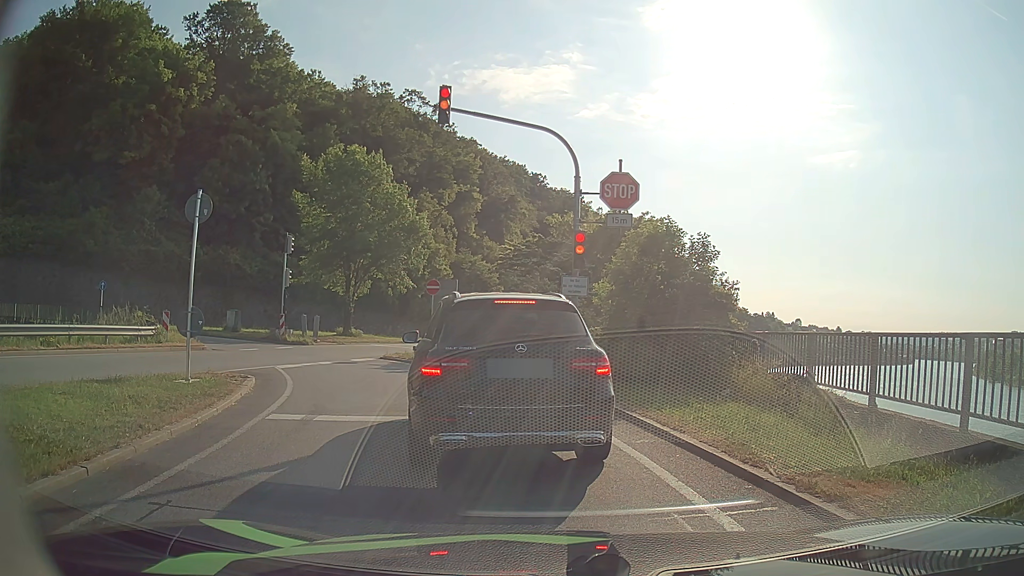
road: primary_link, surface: asphalt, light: Day
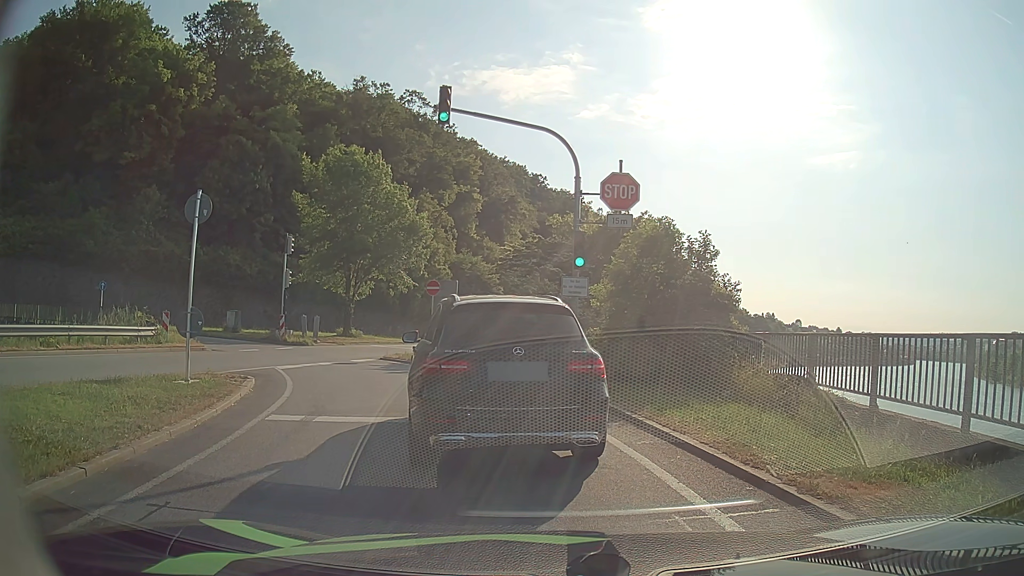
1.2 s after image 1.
(0.0, 0.0) m; 0°
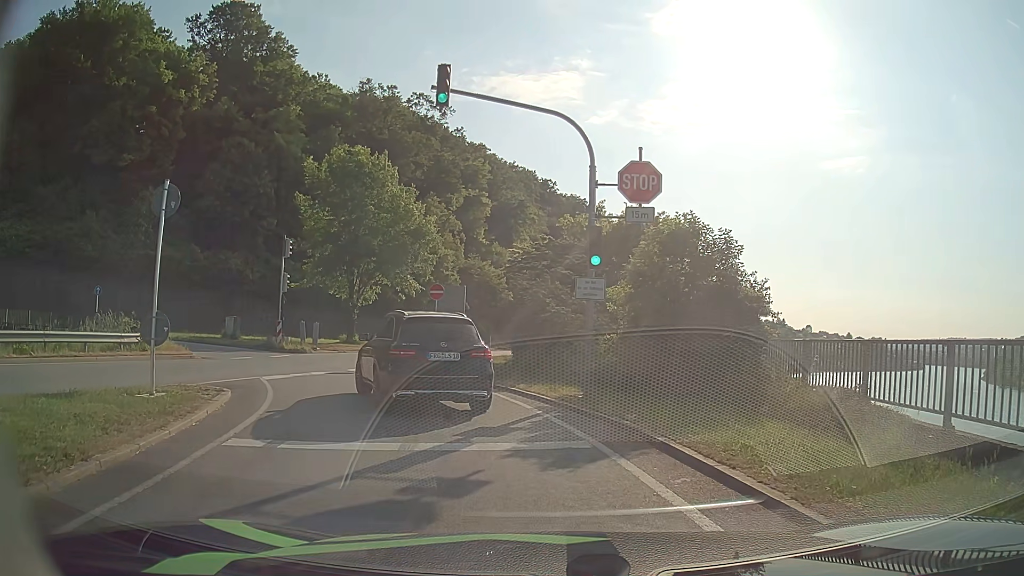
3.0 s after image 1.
(0.0, +1.9) m; -1°
(-1, +10) (-5, +19) (-11, +27) (-20, +31) (-30, +33) (-40, +31) (-49, +27) (-58, +24) (-67, +20) (-77, +17) m
